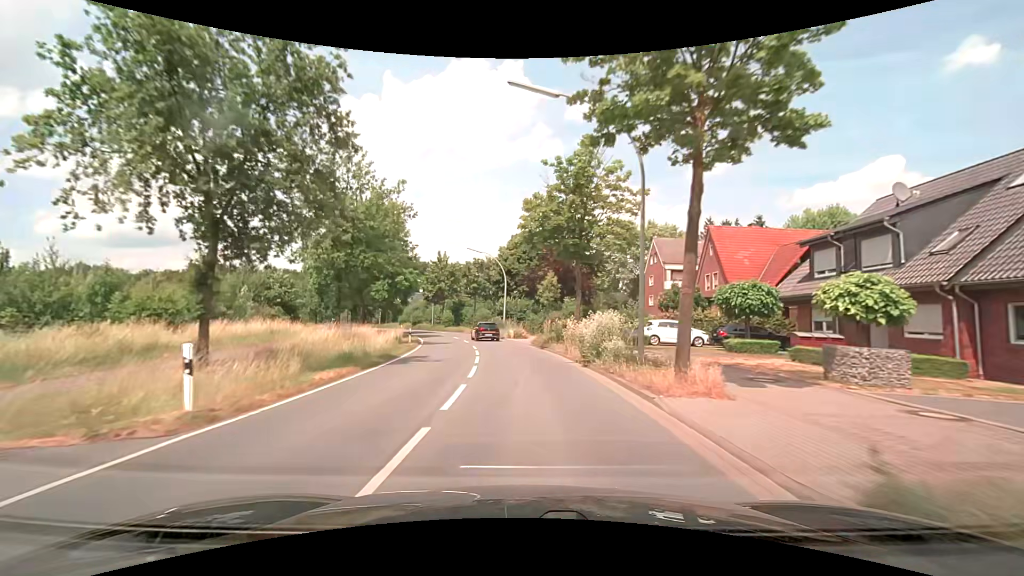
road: secondary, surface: asphalt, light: Day
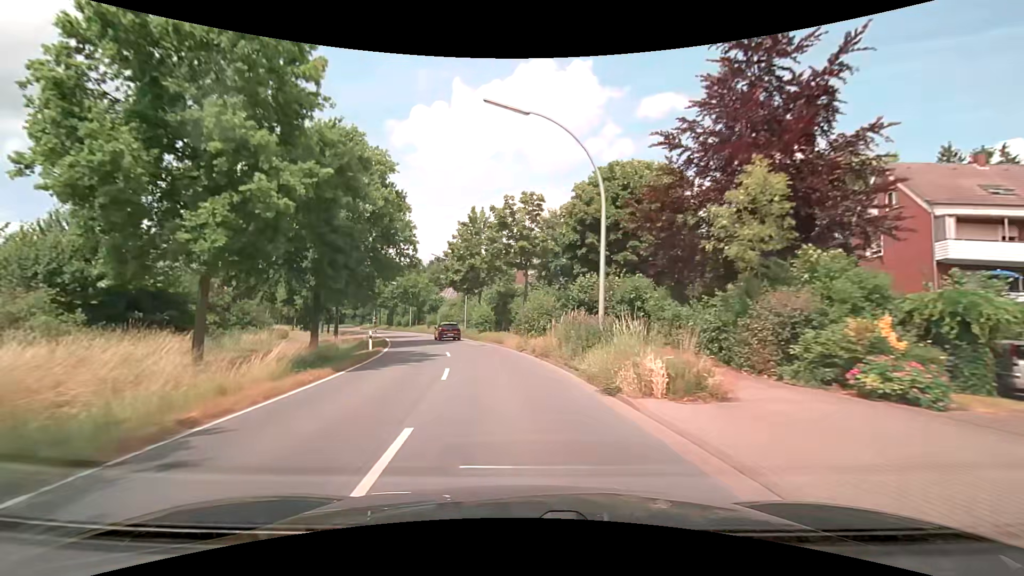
(-1.8, +31.0) m; -8°
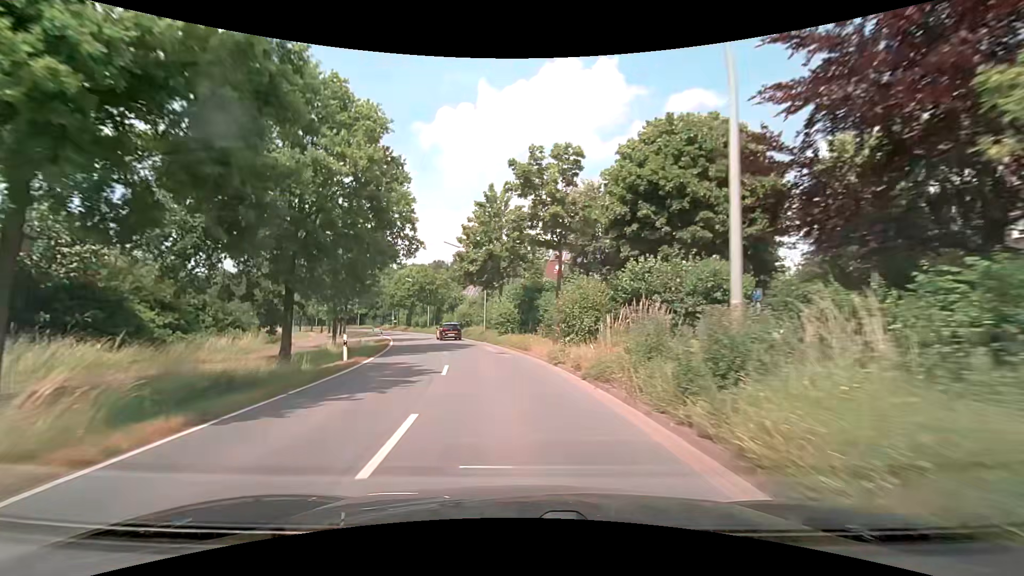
(-0.1, +7.8) m; -3°
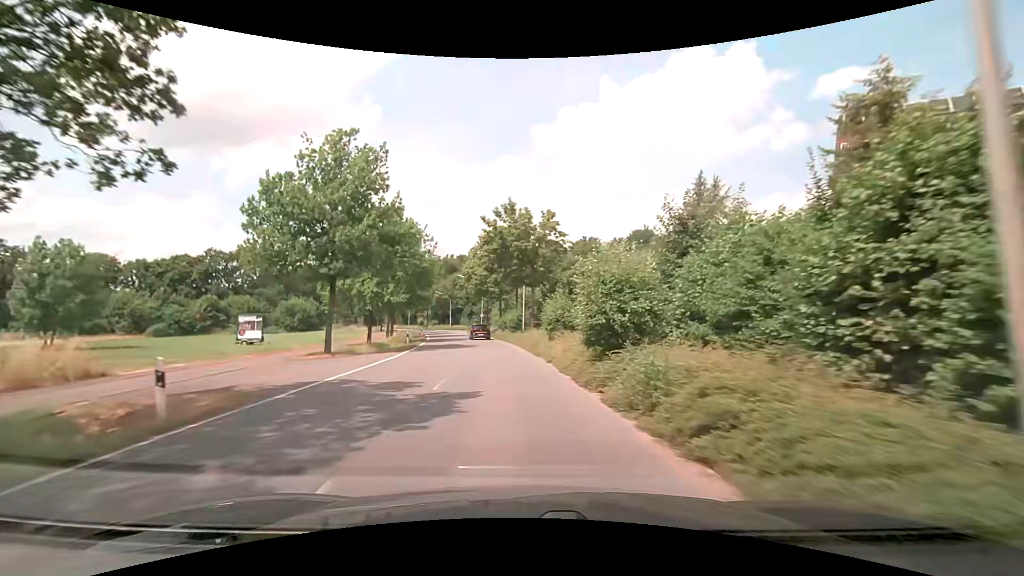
(-5.1, +38.3) m; -14°
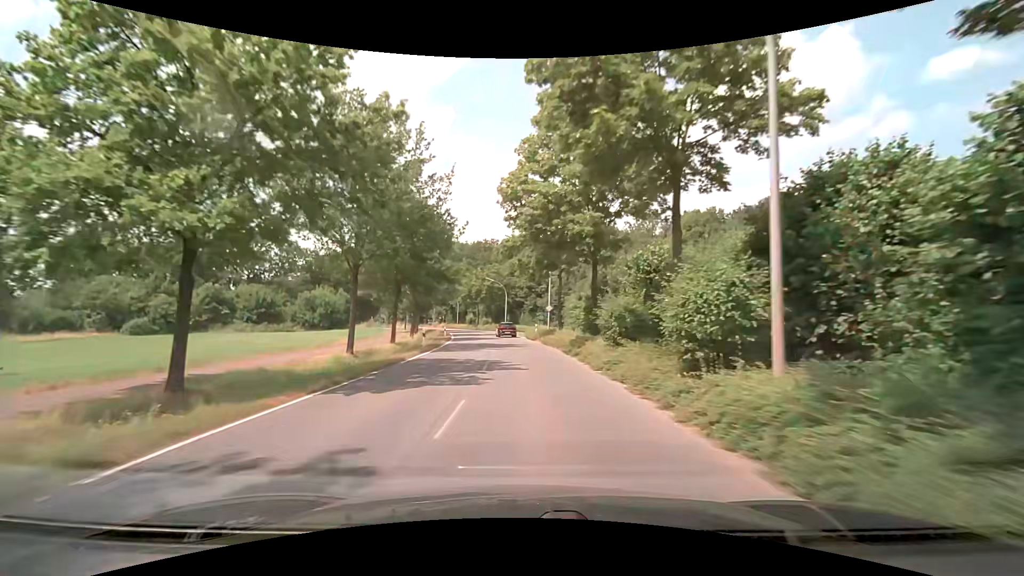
(-2.5, +30.9) m; -8°
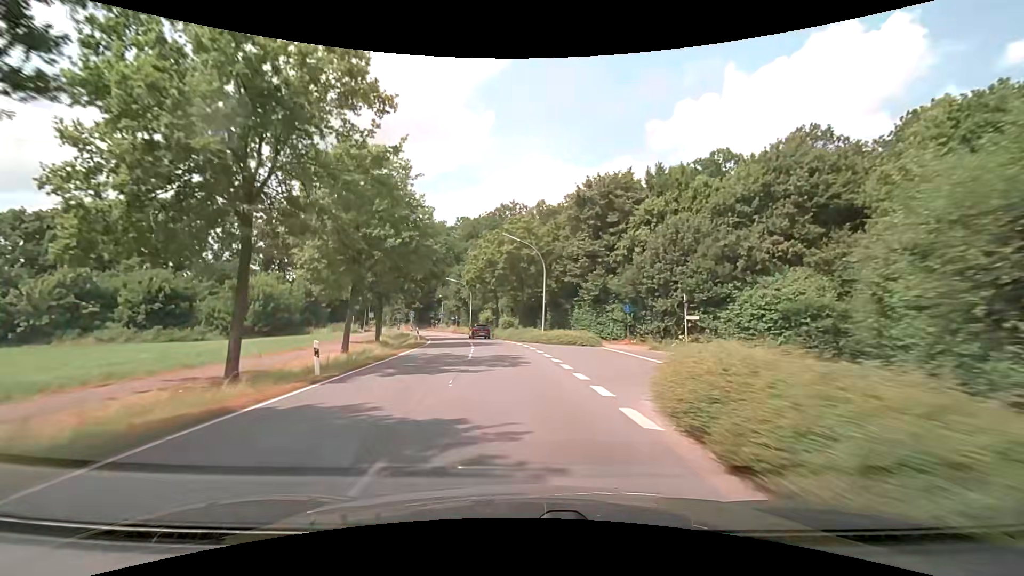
(-1.1, +38.9) m; -5°
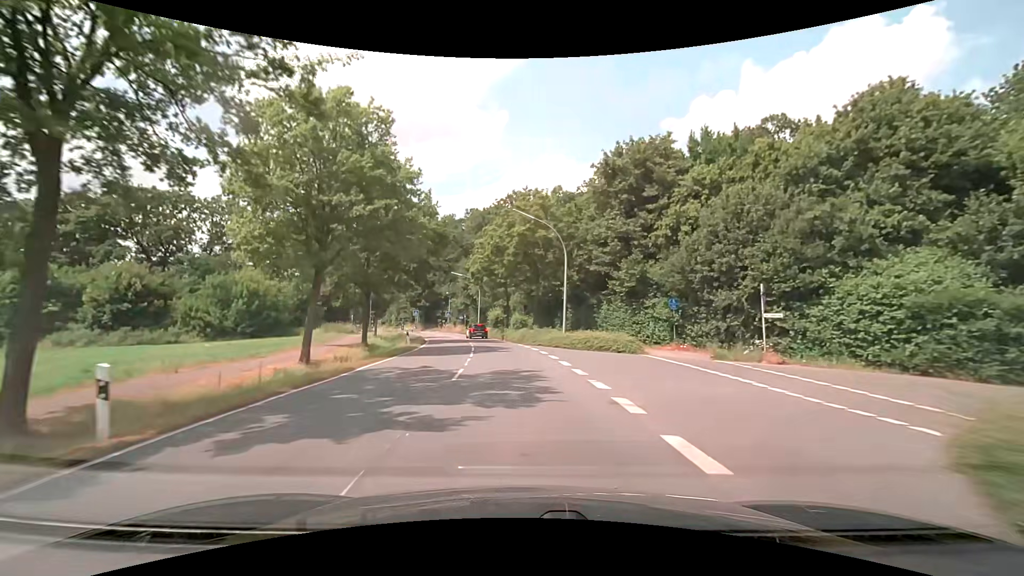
(0.0, +7.8) m; -1°
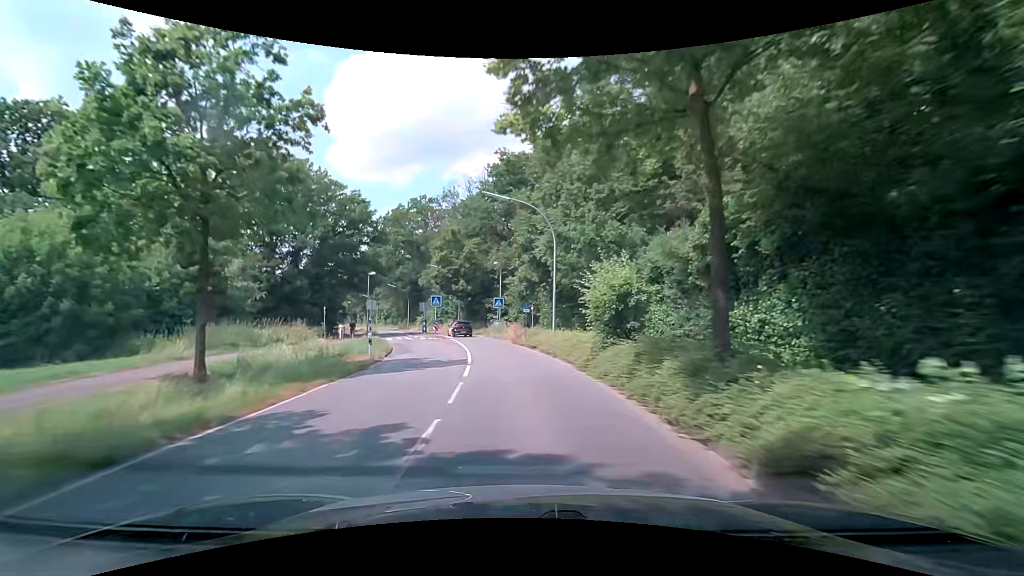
(-2.9, +38.8) m; -9°
(0, +10) (-1, +20) (-2, +30) (-4, +40) (-7, +49) (-10, +59) (-14, +68) (-18, +77) (-22, +86) (-26, +95) m
